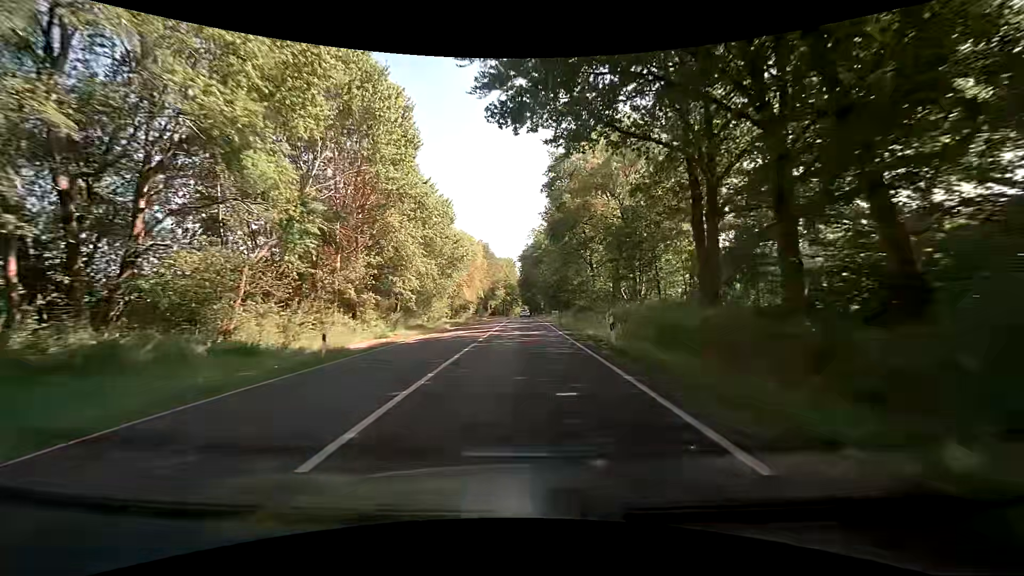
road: primary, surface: asphalt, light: Day
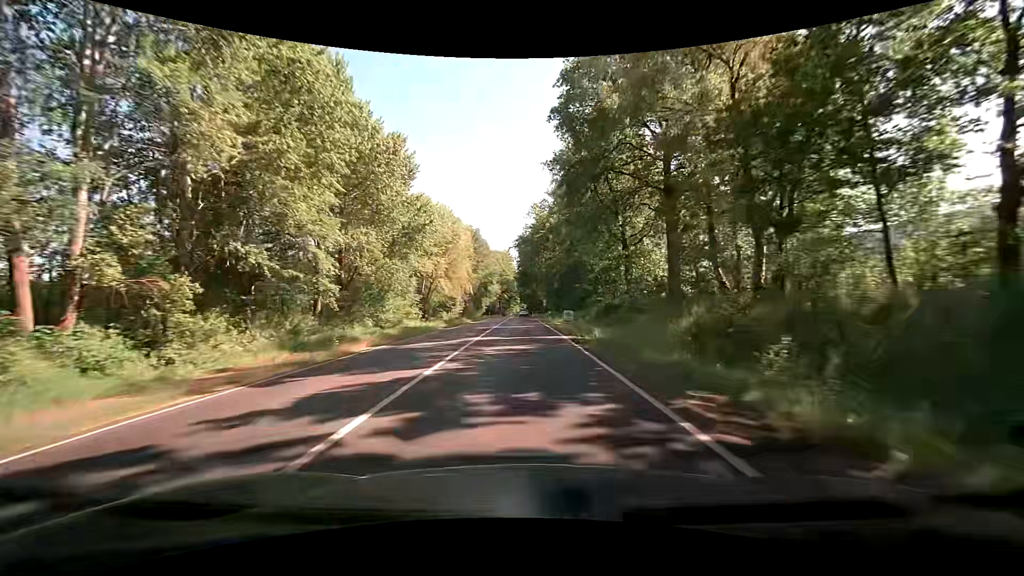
(0.0, +21.5) m; 0°
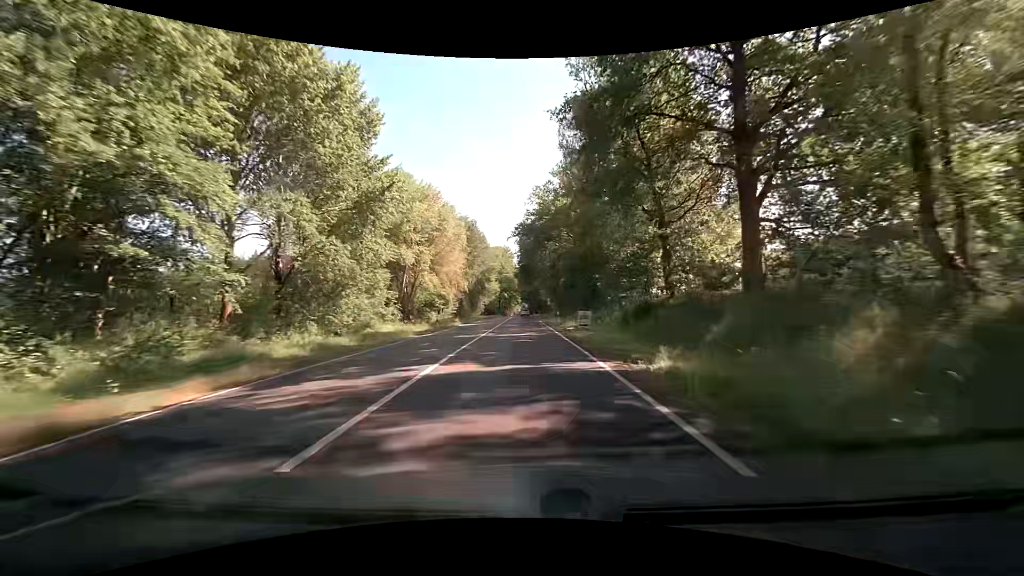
(0.0, +10.8) m; 0°
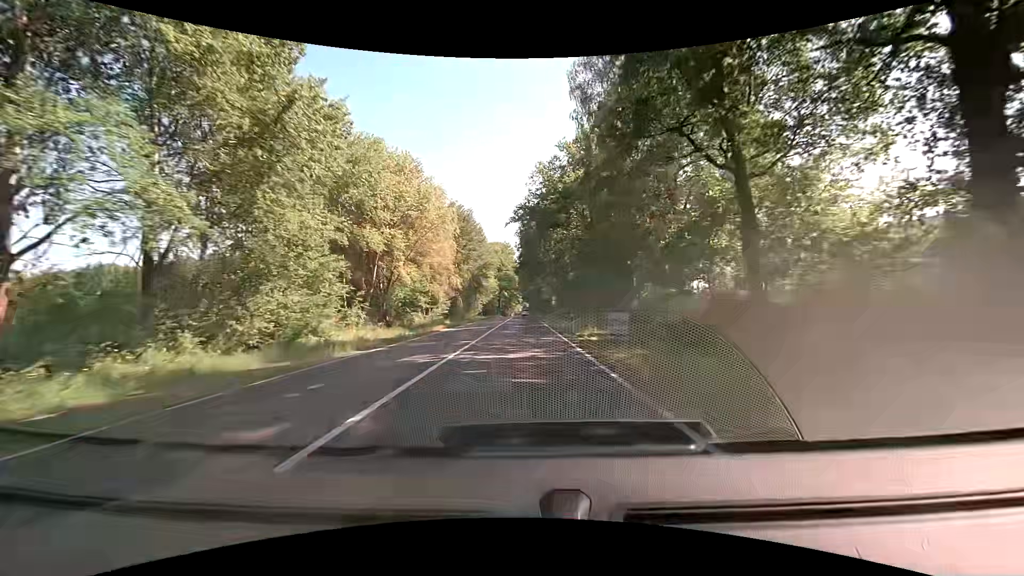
(-0.1, +10.9) m; 0°
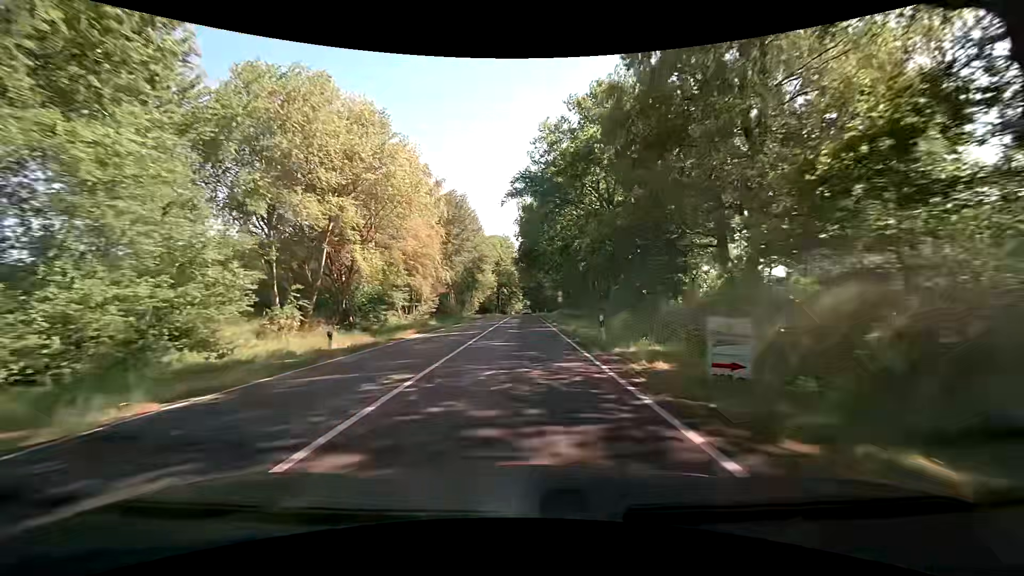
(-0.1, +10.9) m; 0°
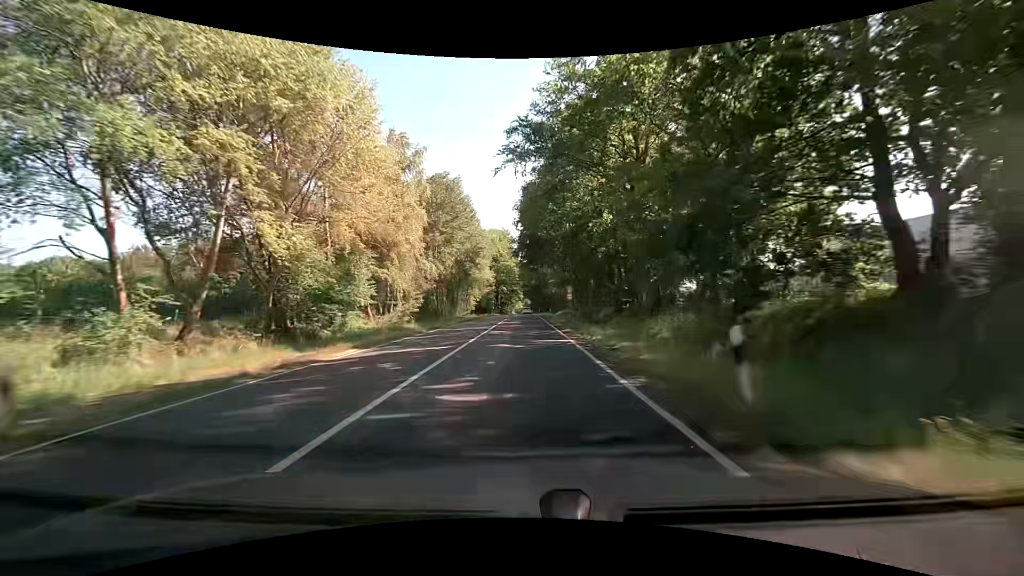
(0.0, +11.0) m; 0°
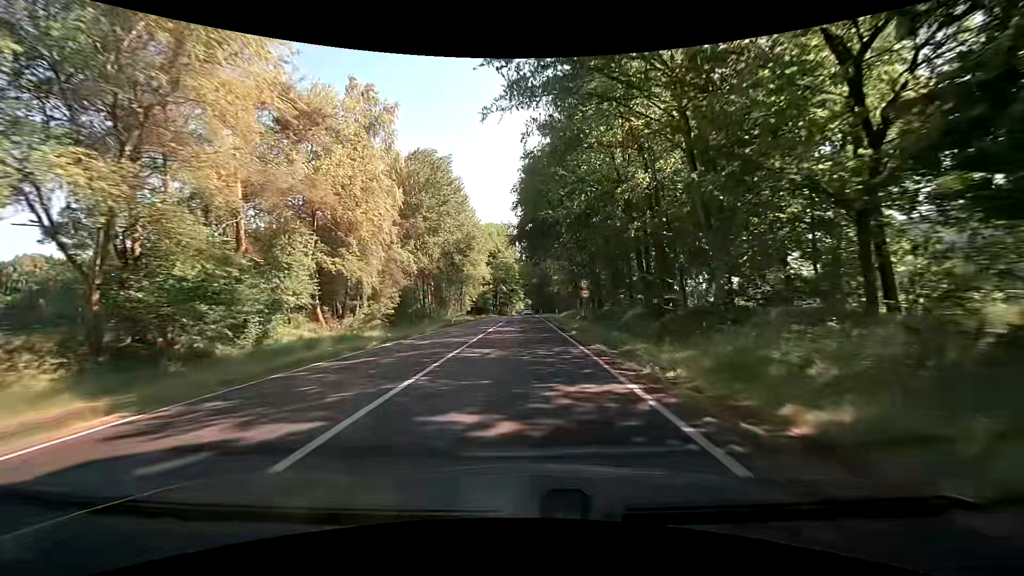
(0.0, +11.0) m; 0°
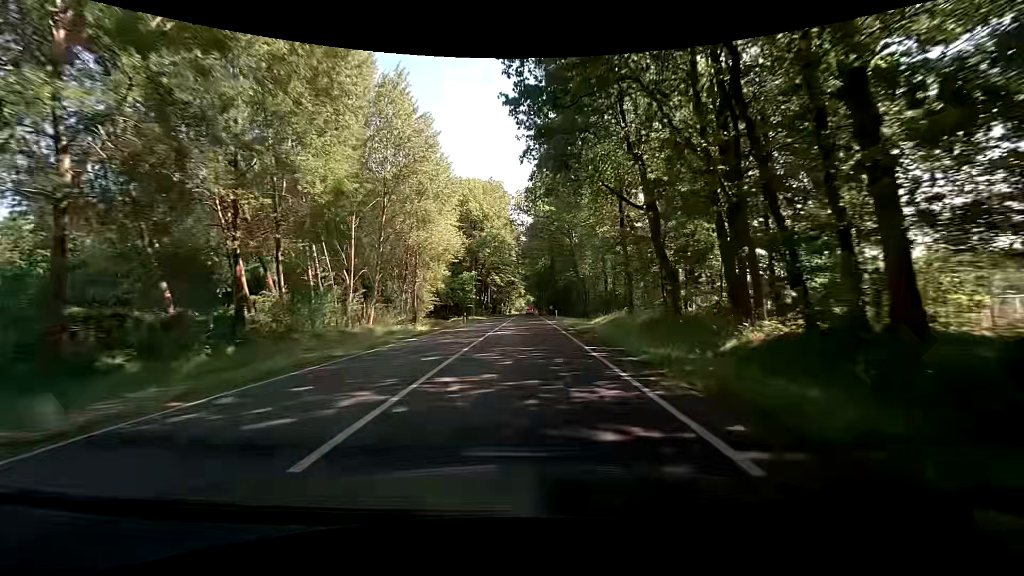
(0.0, +43.9) m; 0°
(0, +10) (0, +20) (0, +30) (0, +40) (0, +50) (0, +60) (+1, +70) (+1, +80) (+1, +90) (+1, +100) m
